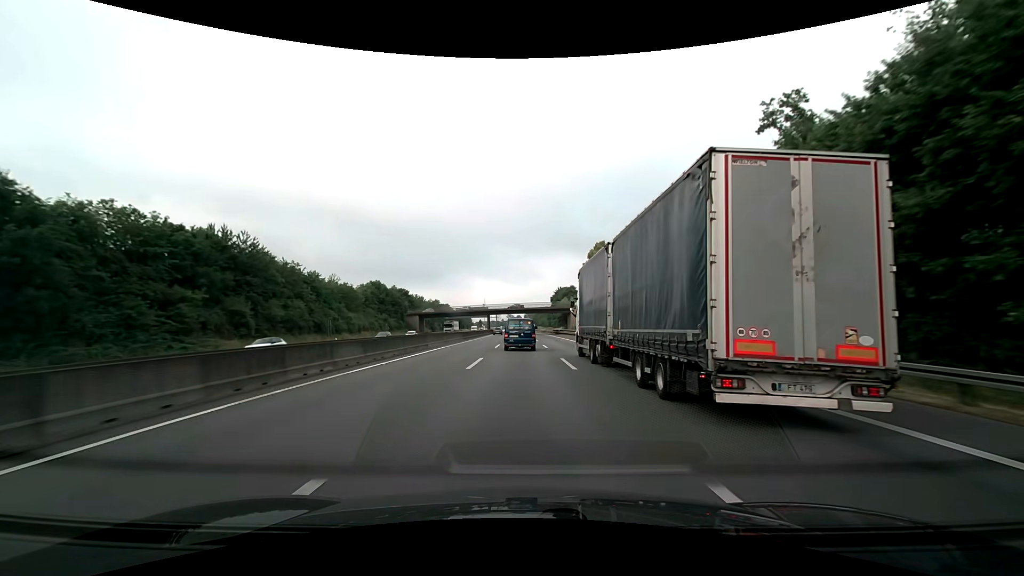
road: motorway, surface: asphalt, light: Day
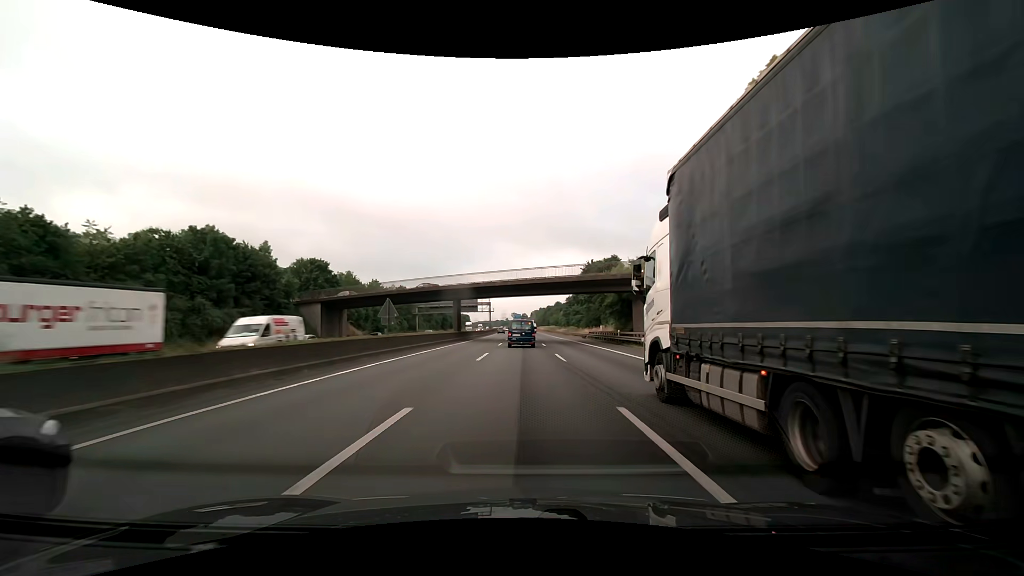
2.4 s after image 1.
(-0.1, +68.1) m; 0°
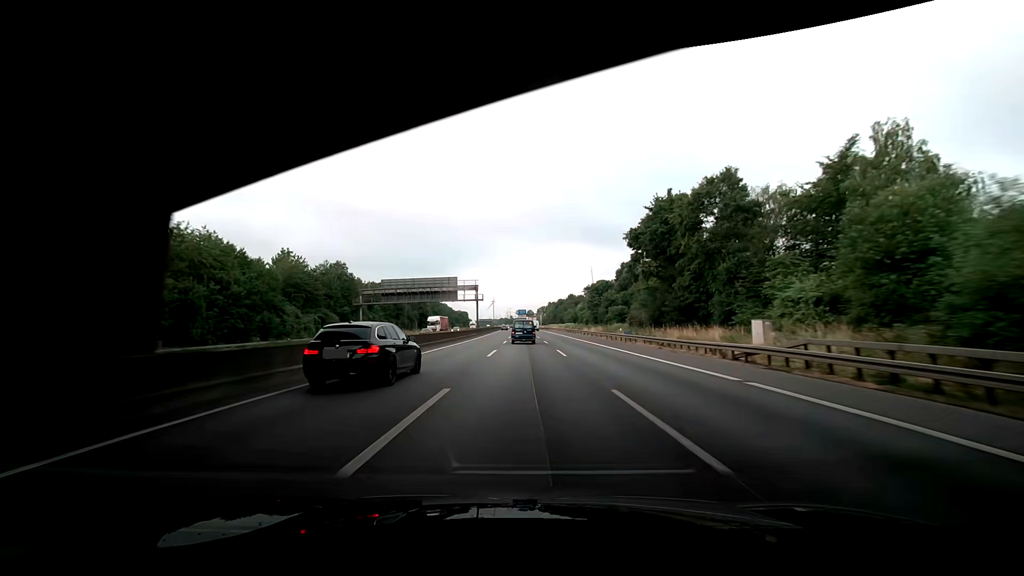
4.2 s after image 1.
(-0.4, +51.6) m; -1°
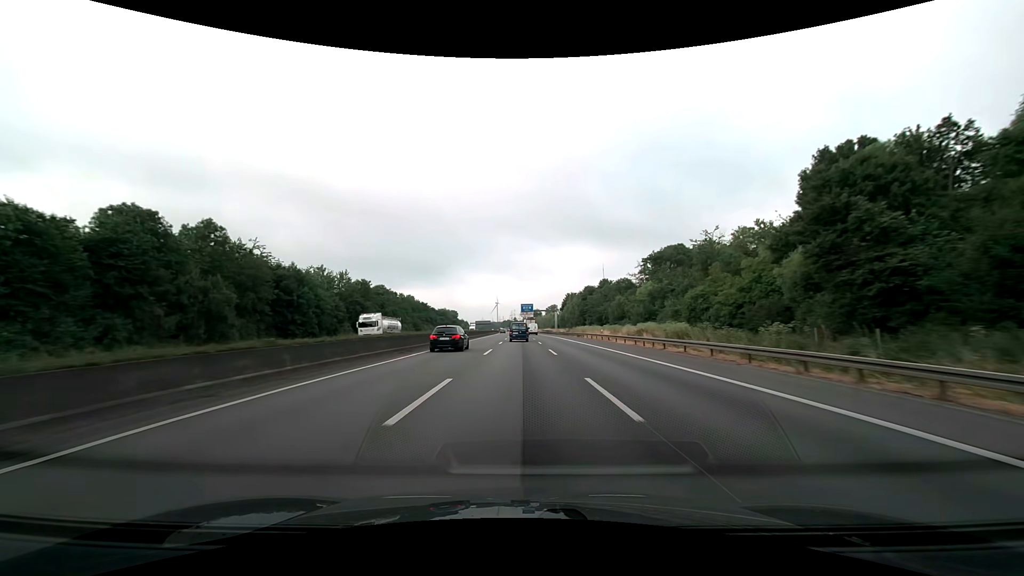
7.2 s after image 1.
(0.0, +87.8) m; 0°
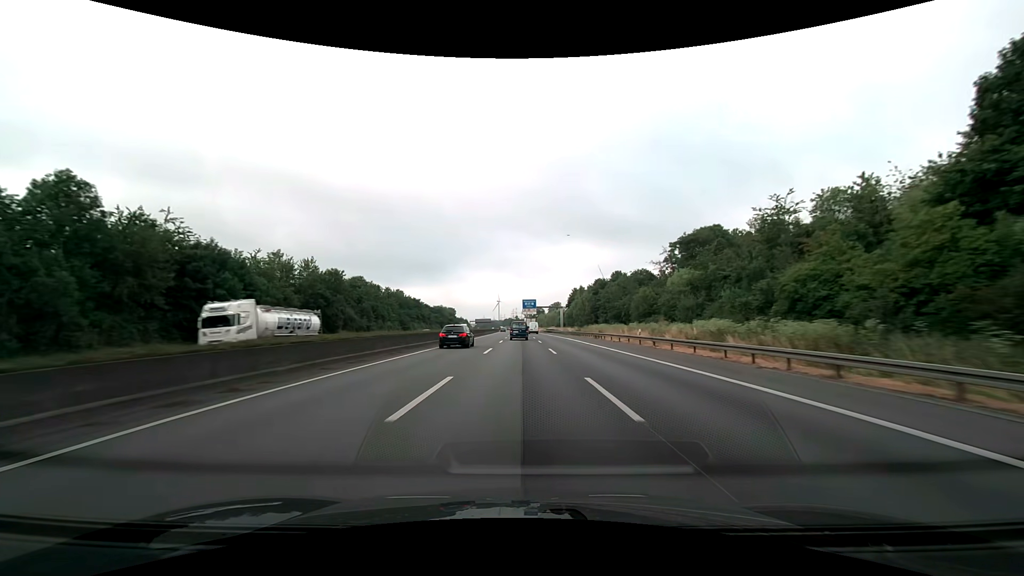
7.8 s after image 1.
(-0.1, +17.9) m; 0°
